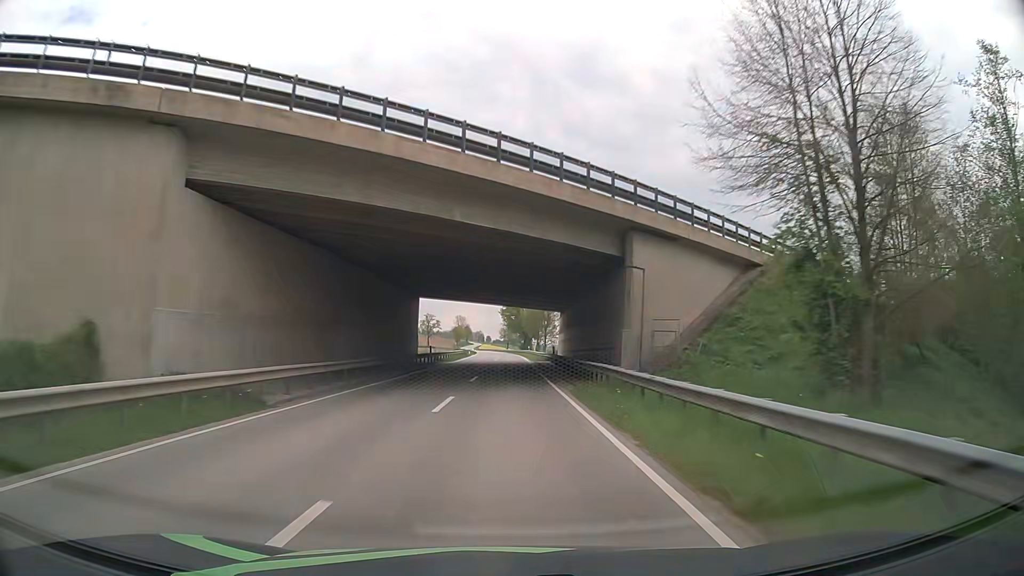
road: secondary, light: Day
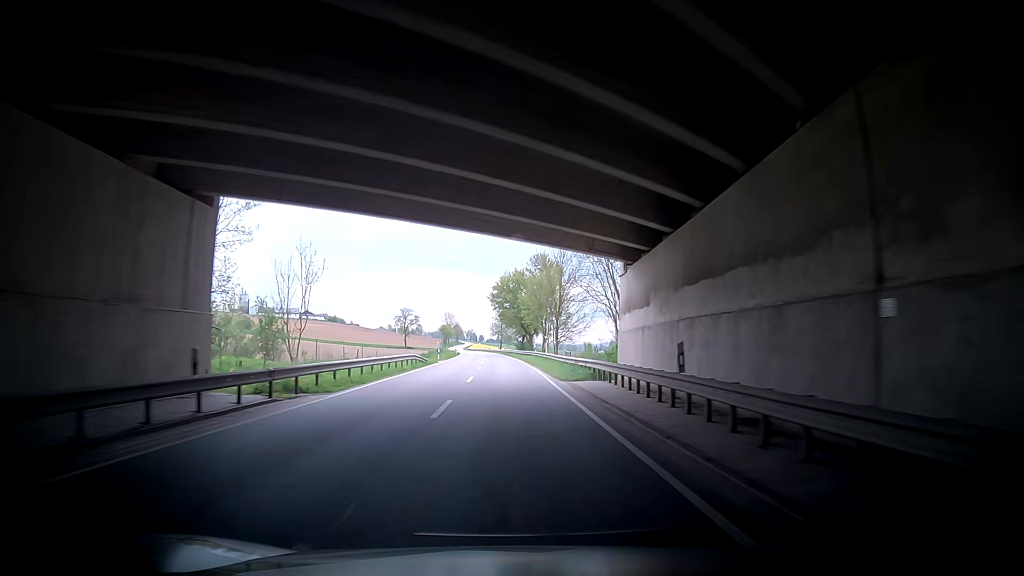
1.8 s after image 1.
(+0.6, +37.4) m; +1°
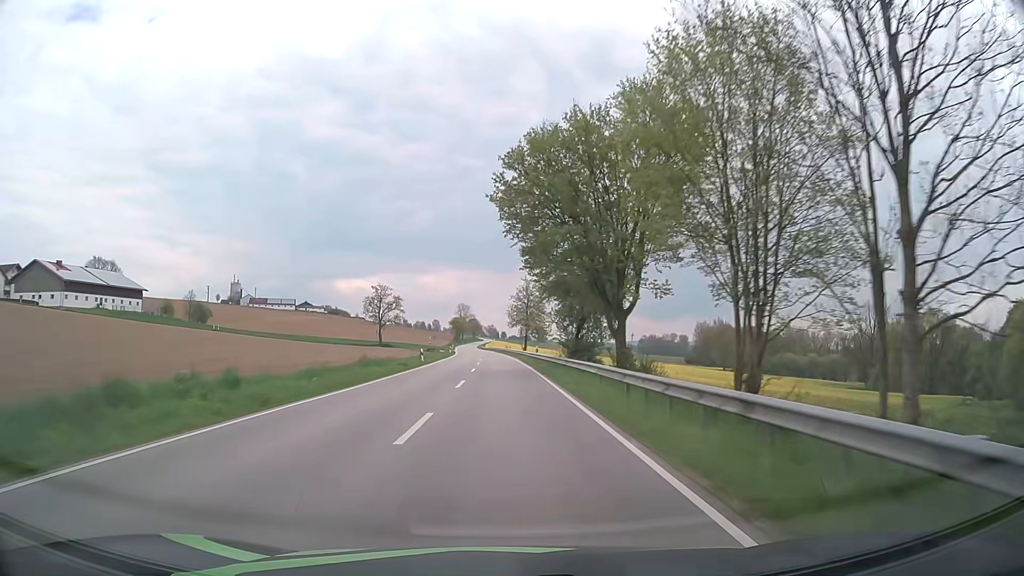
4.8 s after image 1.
(-0.1, +63.5) m; -2°
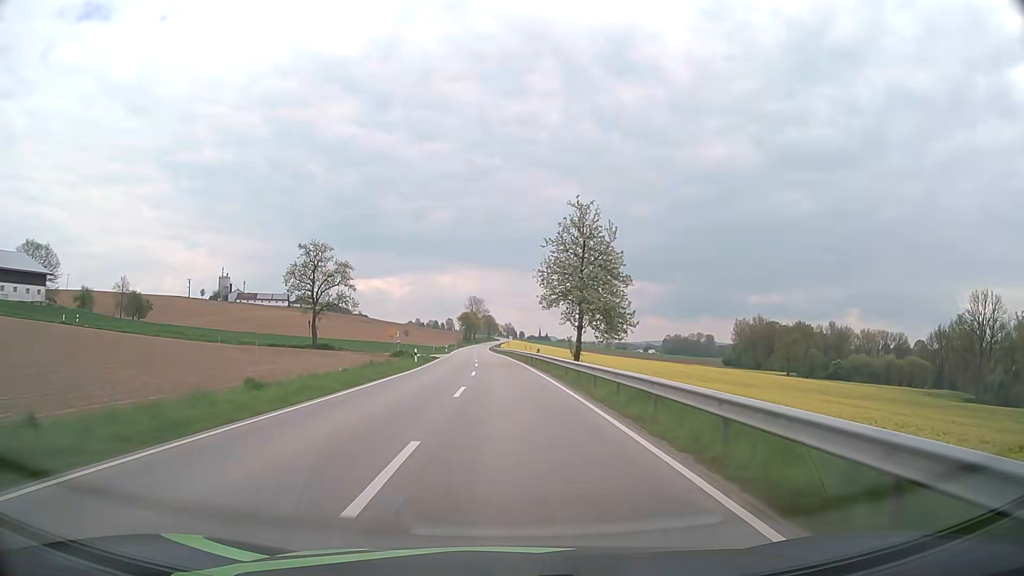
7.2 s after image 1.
(-0.8, +52.0) m; -1°
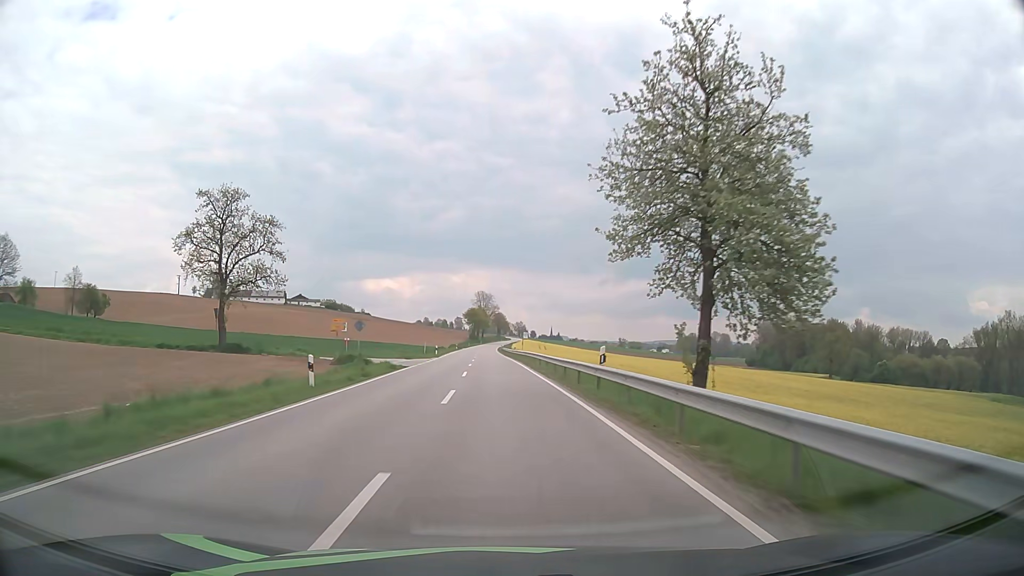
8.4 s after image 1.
(-0.3, +26.4) m; -1°
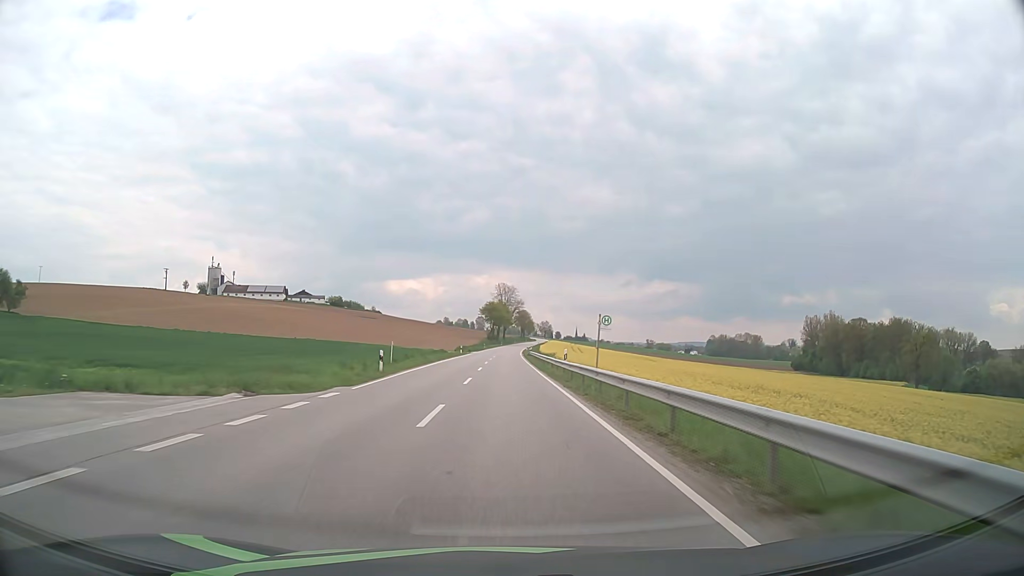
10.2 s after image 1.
(-0.7, +40.0) m; -2°
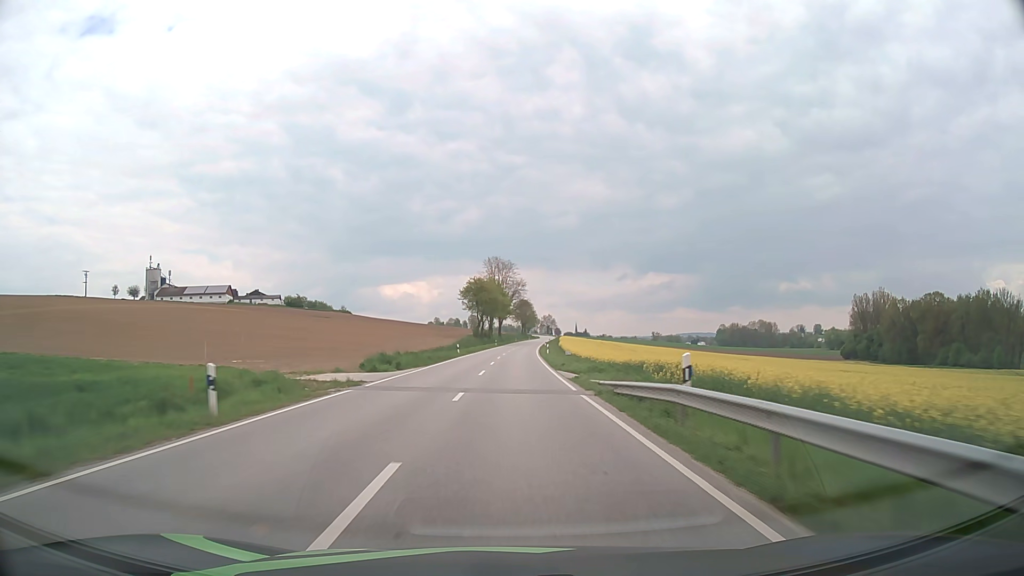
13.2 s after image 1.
(0.0, +67.9) m; 0°
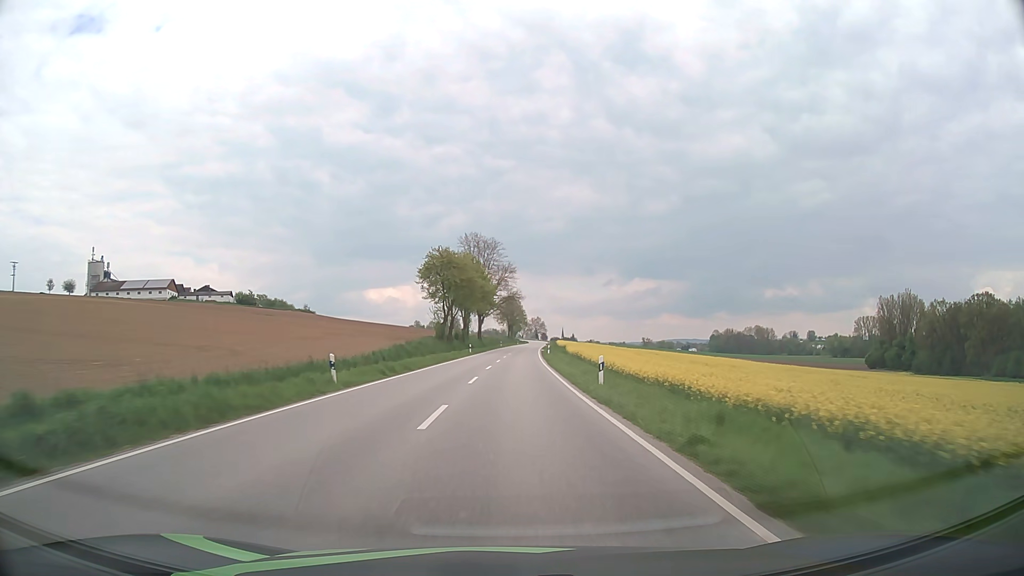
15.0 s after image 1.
(+0.3, +41.1) m; +1°
(0, +10) (0, +20) (0, +30) (+1, +40) (+1, +50) (+1, +60) (+2, +70) (+2, +80) (+3, +90) (+3, +100) m
